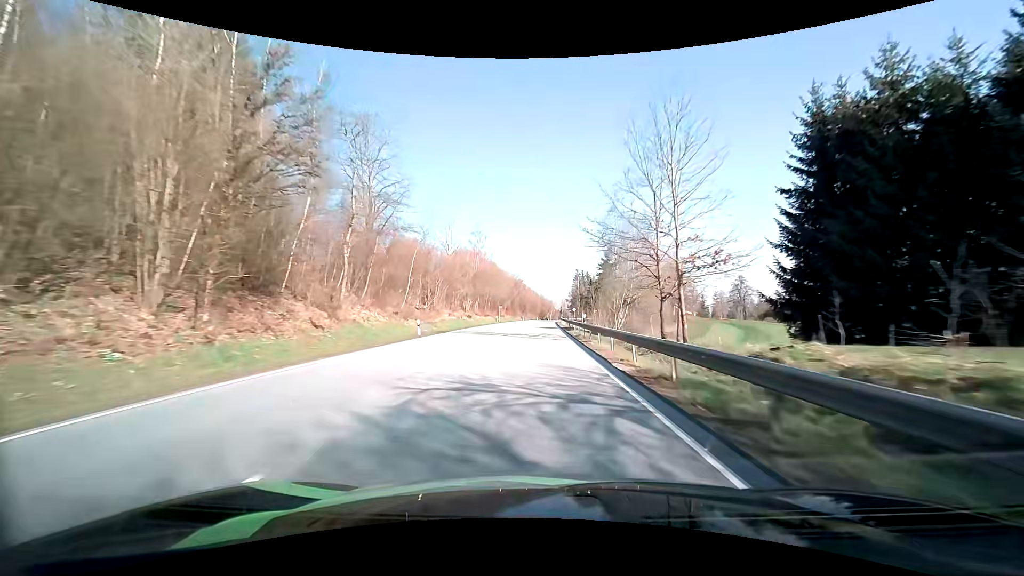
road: primary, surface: asphalt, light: Day
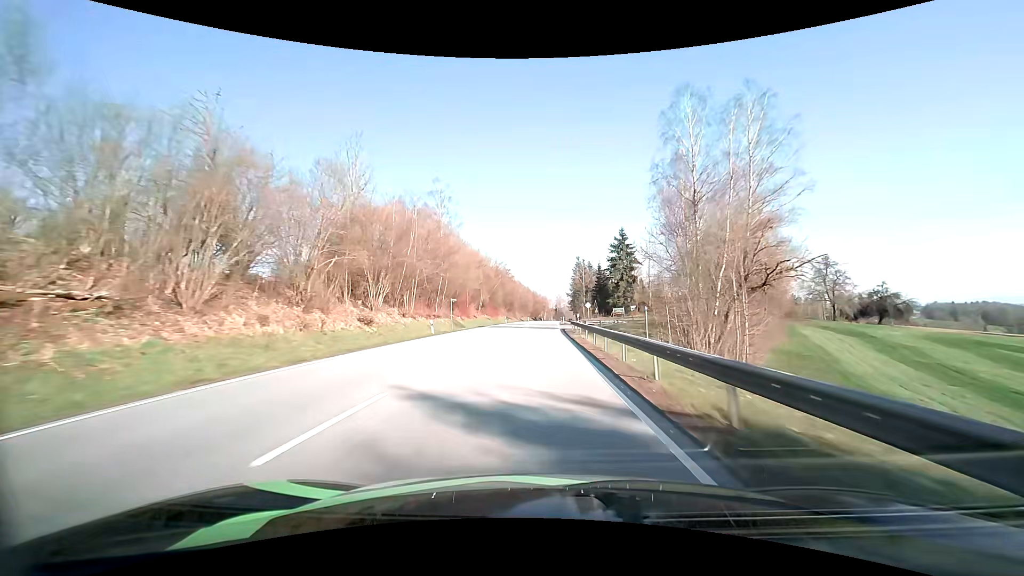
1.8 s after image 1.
(+0.5, +43.9) m; +1°
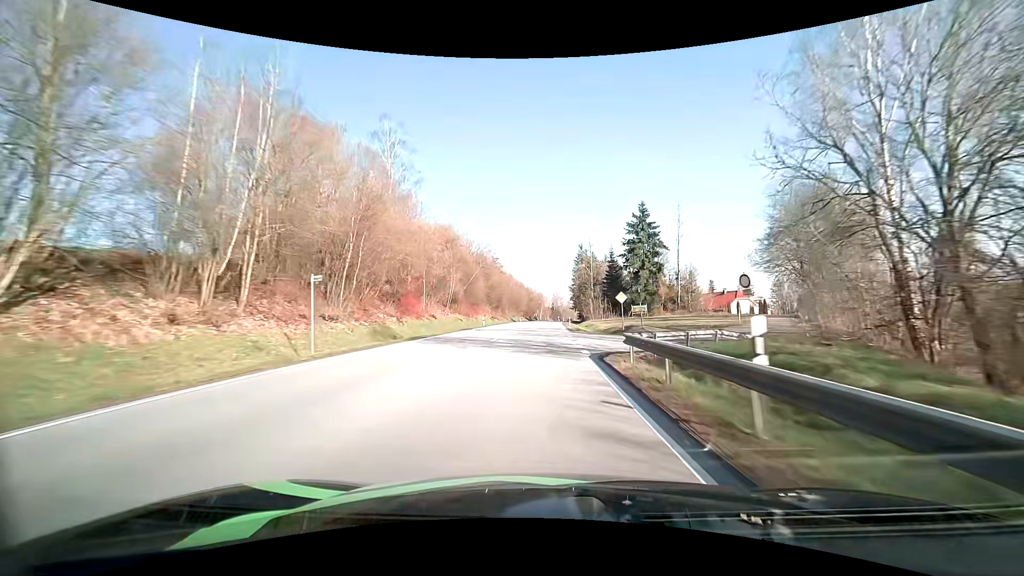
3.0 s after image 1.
(+0.1, +28.7) m; 0°
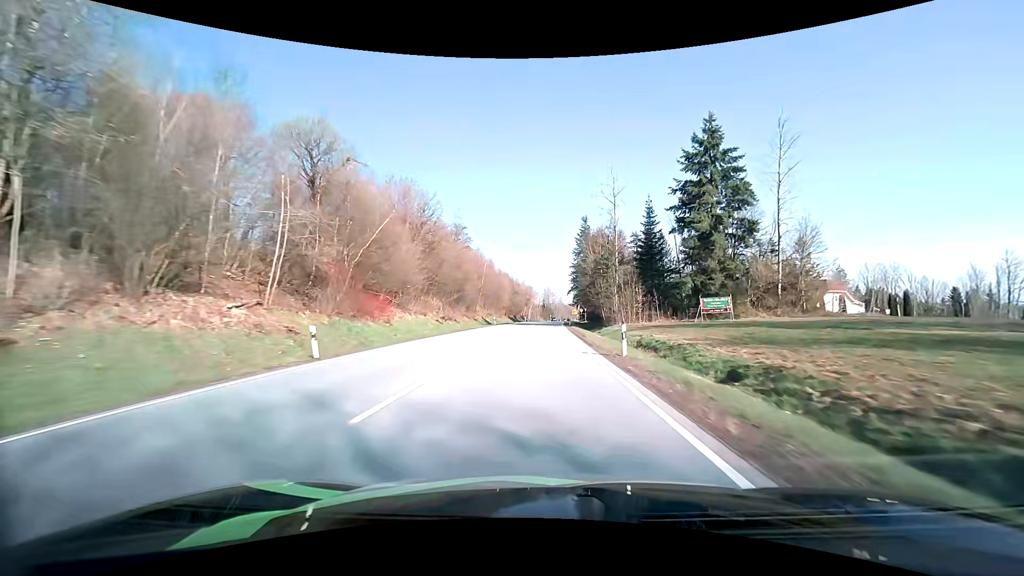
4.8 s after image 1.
(+0.5, +41.9) m; +1°
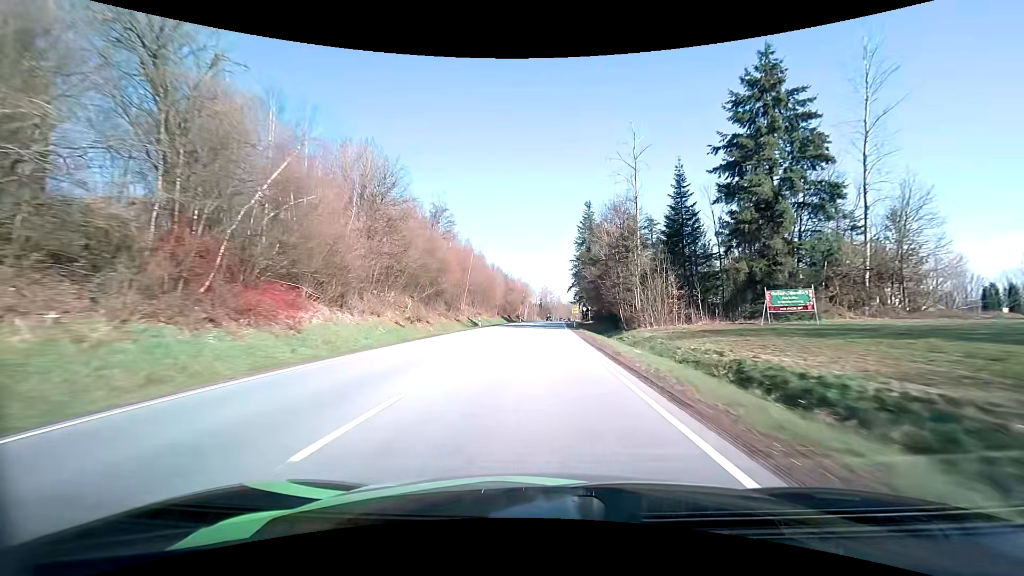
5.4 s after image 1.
(0.0, +13.9) m; 0°
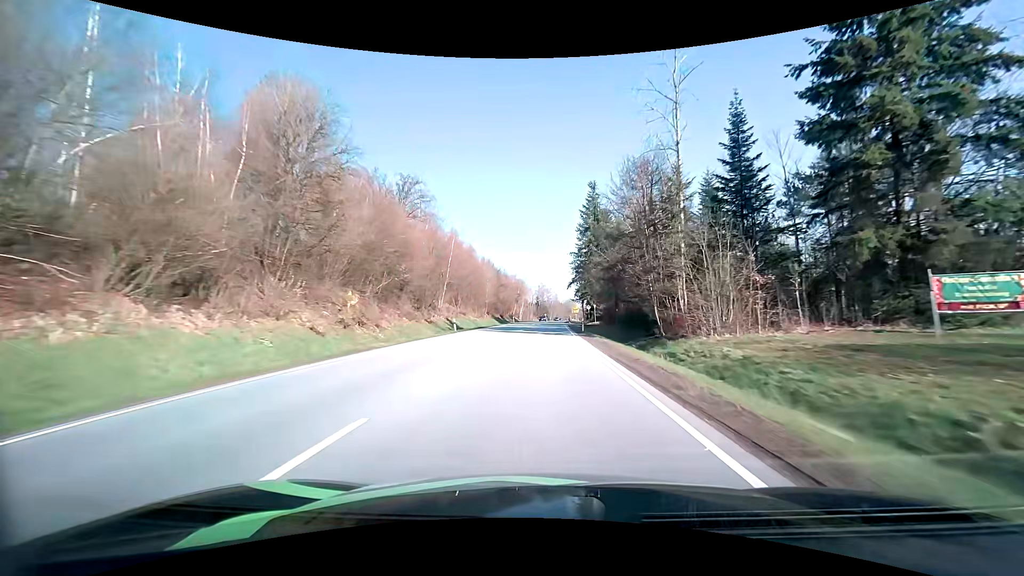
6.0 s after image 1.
(0.0, +13.8) m; 0°
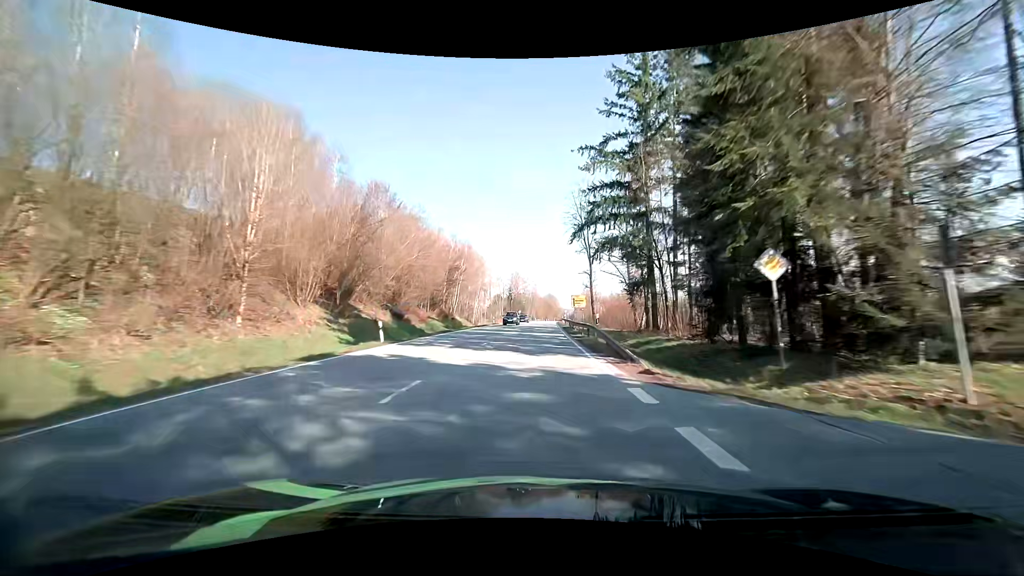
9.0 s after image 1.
(+1.5, +67.4) m; +2°
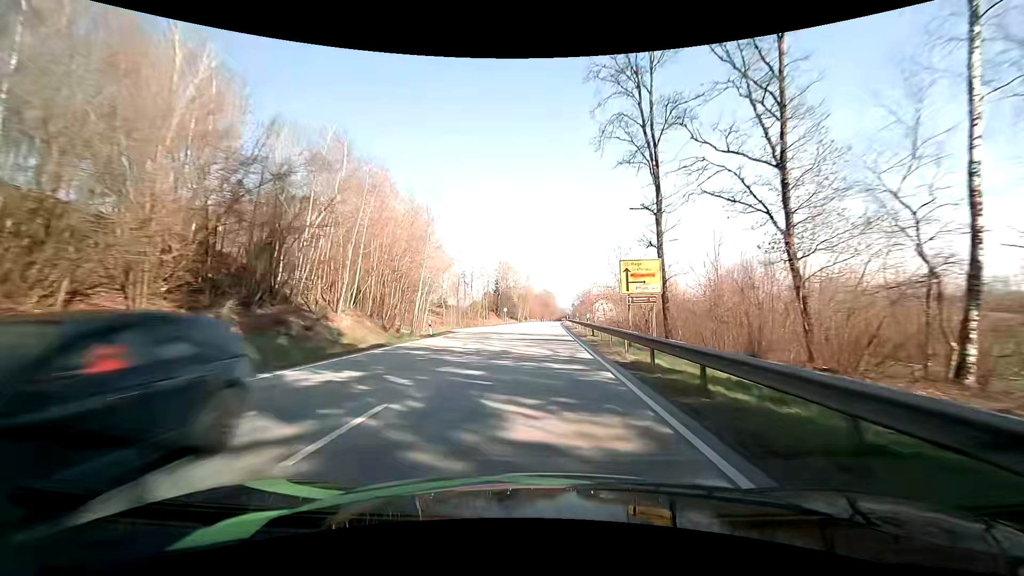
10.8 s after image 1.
(+0.4, +39.3) m; +1°
(0, +10) (0, +20) (0, +30) (+1, +40) (+1, +50) (+2, +60) (+2, +70) (+2, +80) (+3, +90) (+3, +100) m
